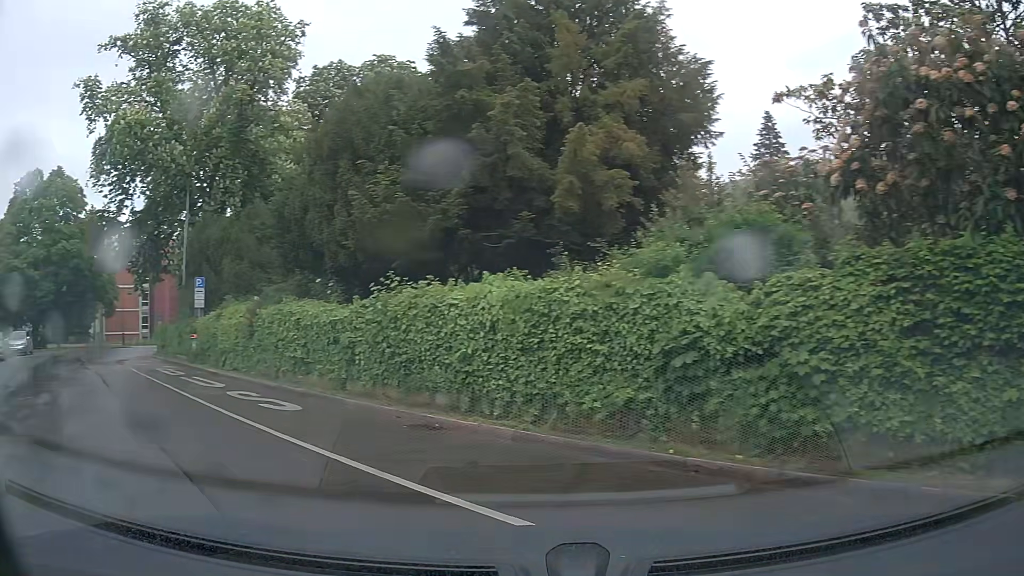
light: Day
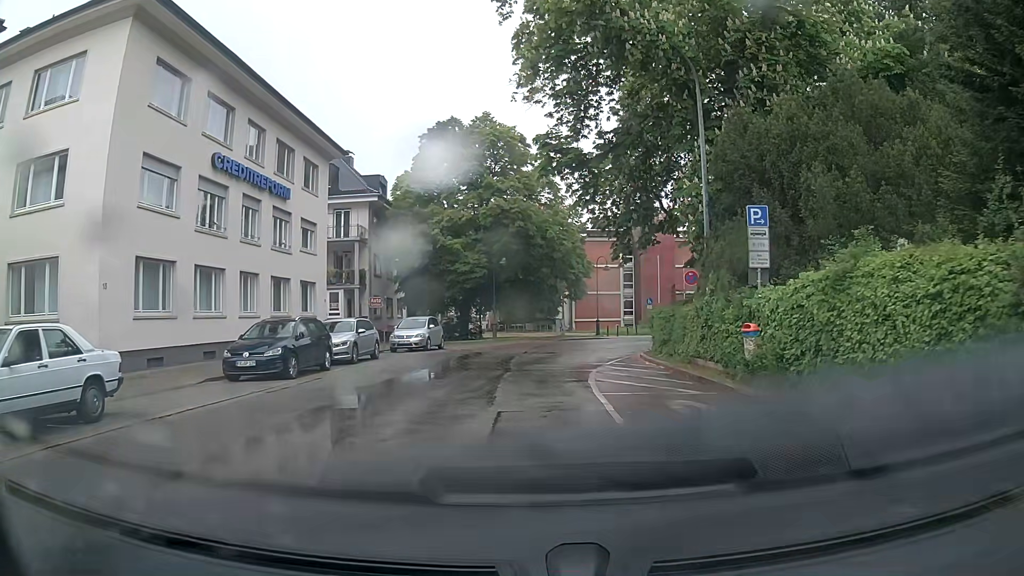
(-7.0, +13.3) m; -40°
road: unclassified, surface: asphalt
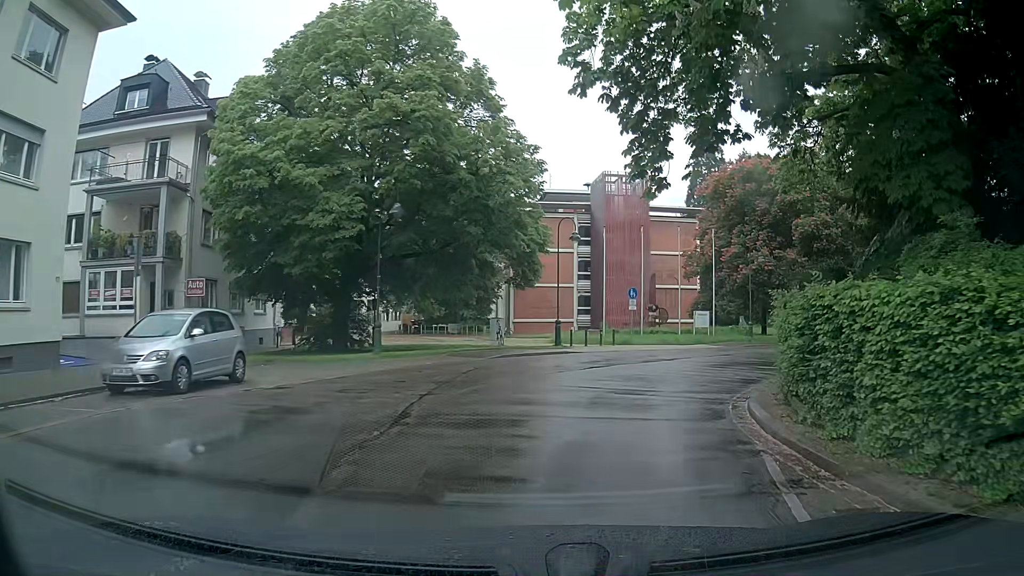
(+0.5, +18.4) m; +7°
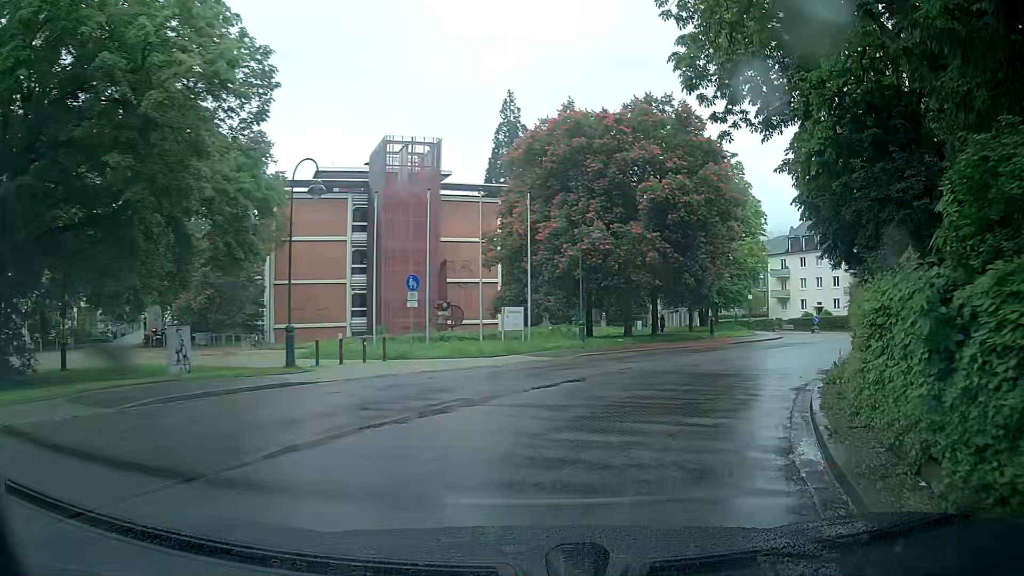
(+1.4, +11.1) m; +17°
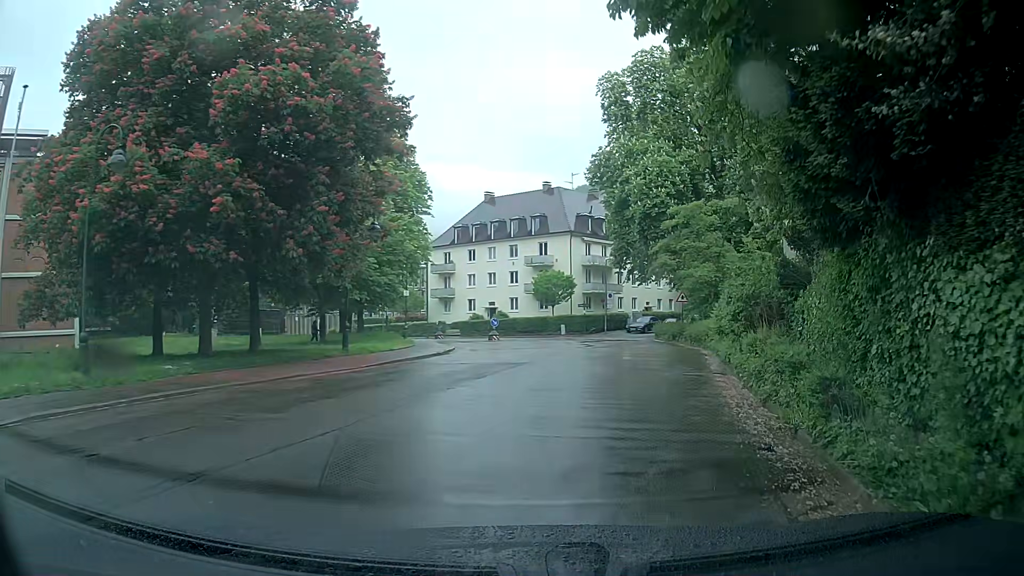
(+3.8, +14.1) m; +29°
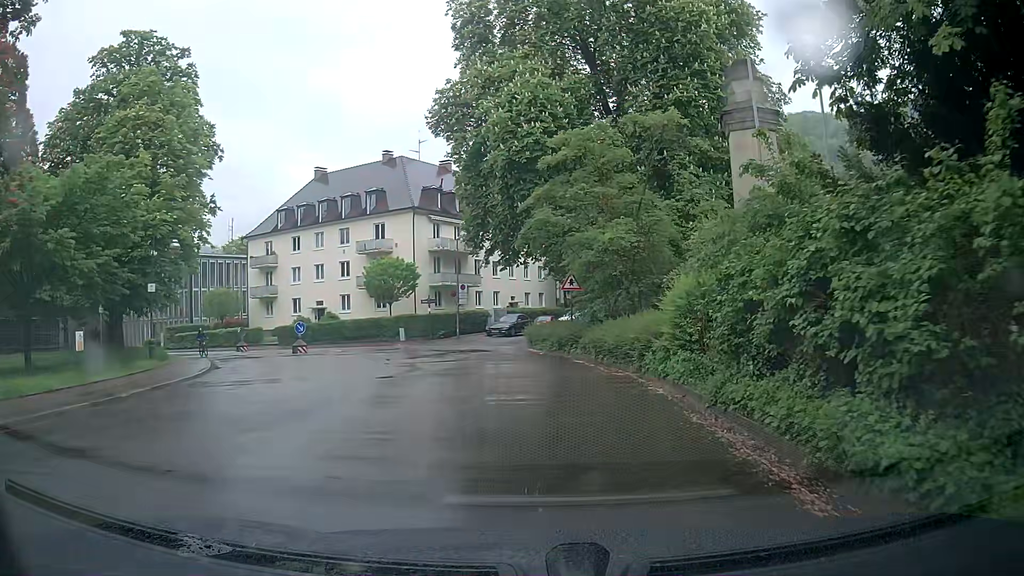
(+1.9, +14.5) m; +10°
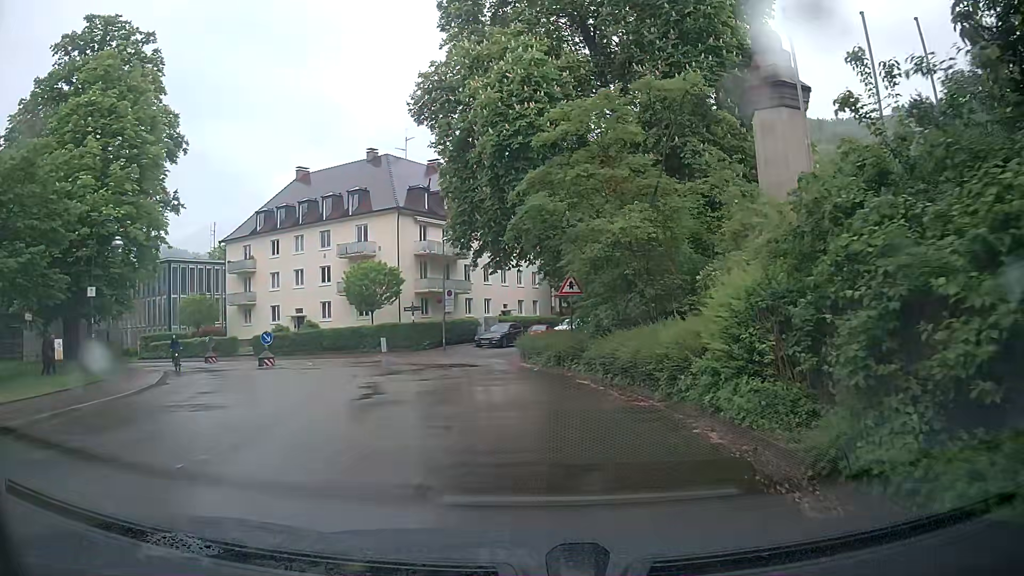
(+0.2, +3.8) m; +3°
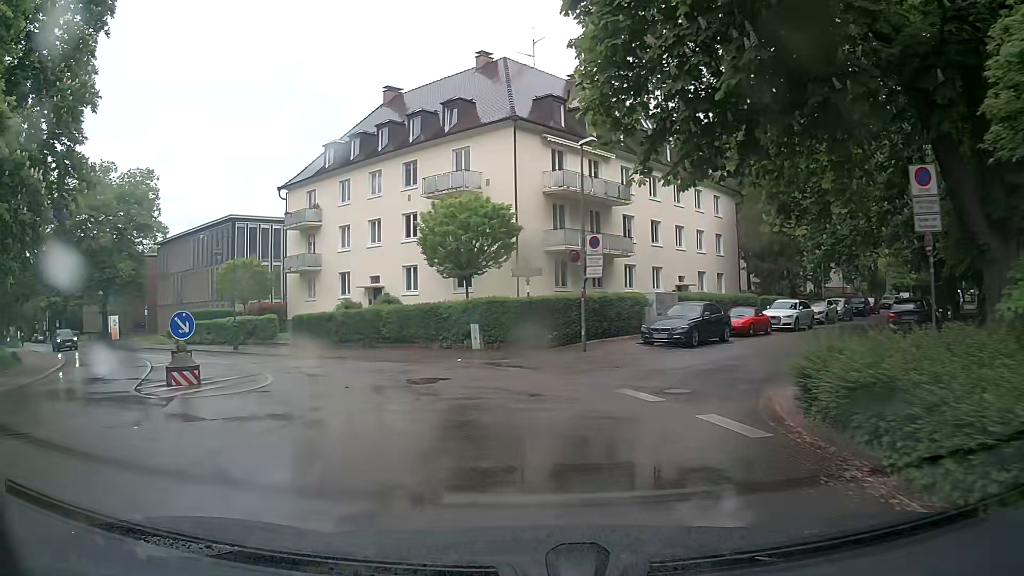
(-1.5, +18.0) m; -13°
(-2, +10) (-6, +19) (-12, +26) (-20, +33) (-27, +40) (-35, +46) (-43, +53) (-50, +59) (-58, +65) (-66, +71) m
